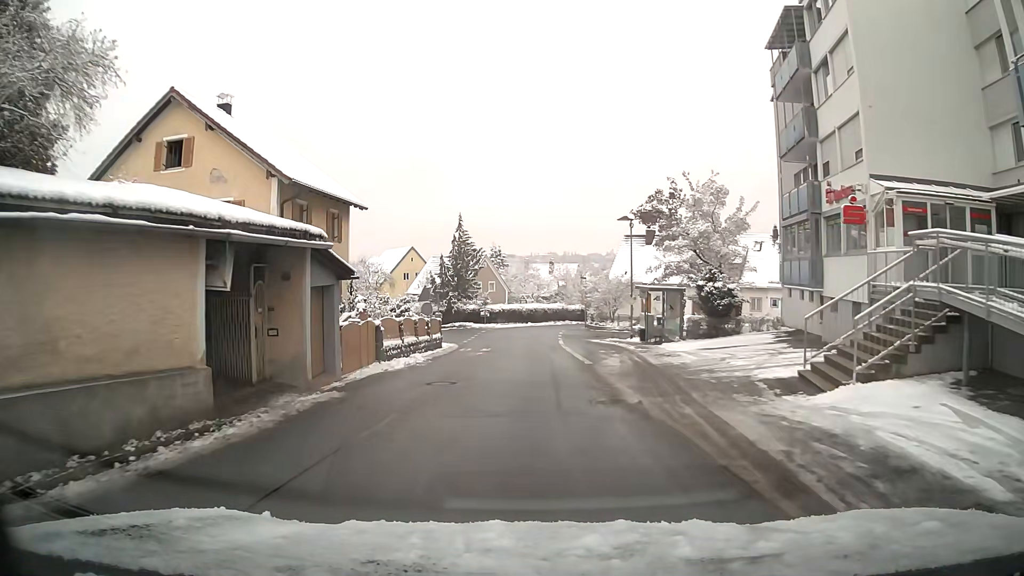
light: Day
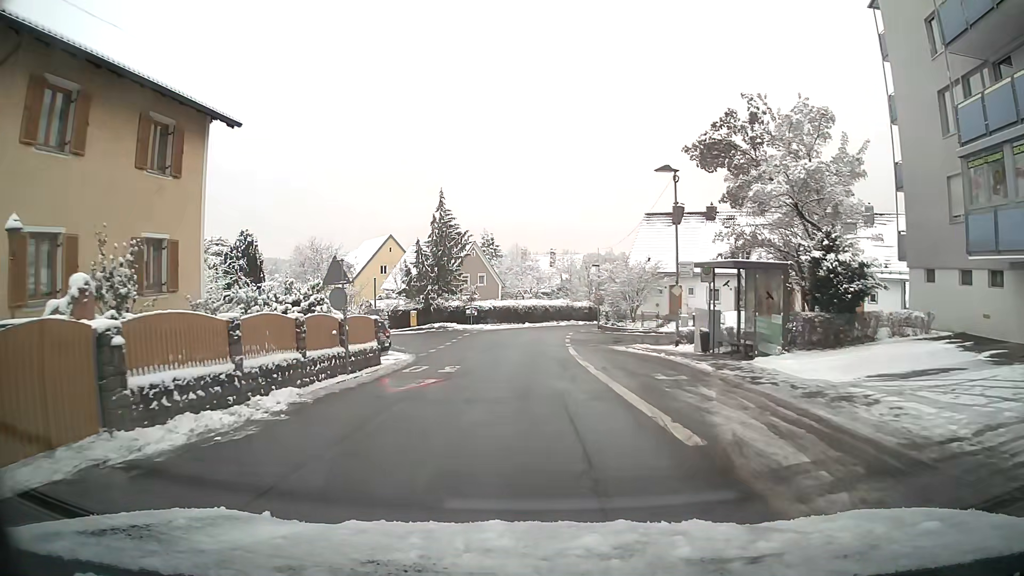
(0.0, +14.3) m; 0°
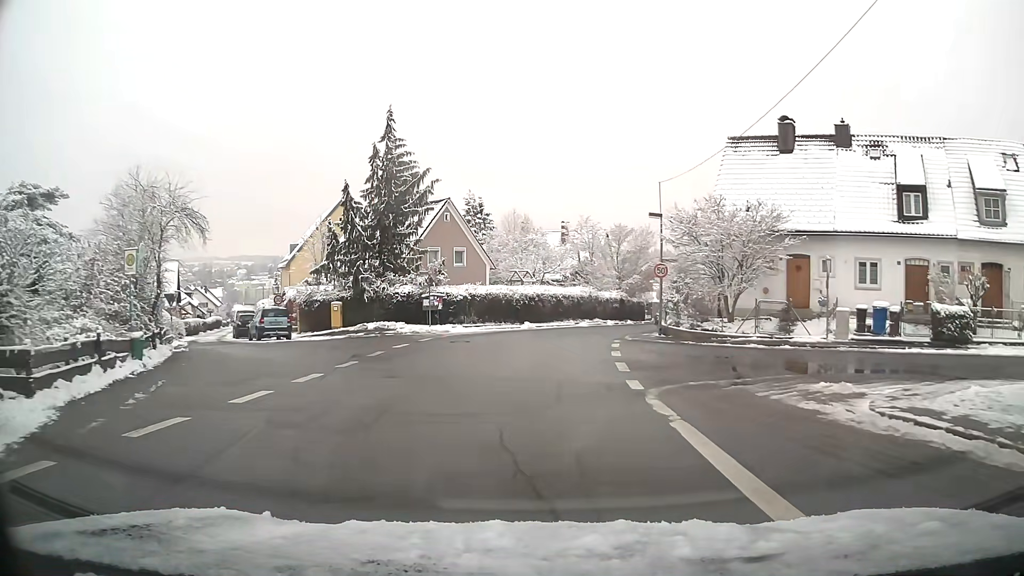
(-0.1, +24.2) m; 0°
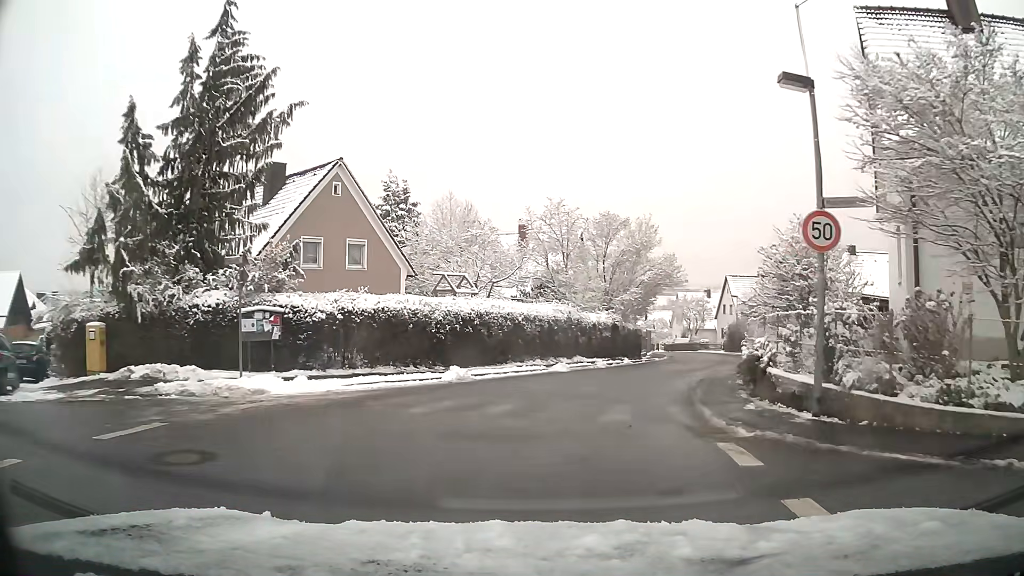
(+0.4, +18.2) m; +5°
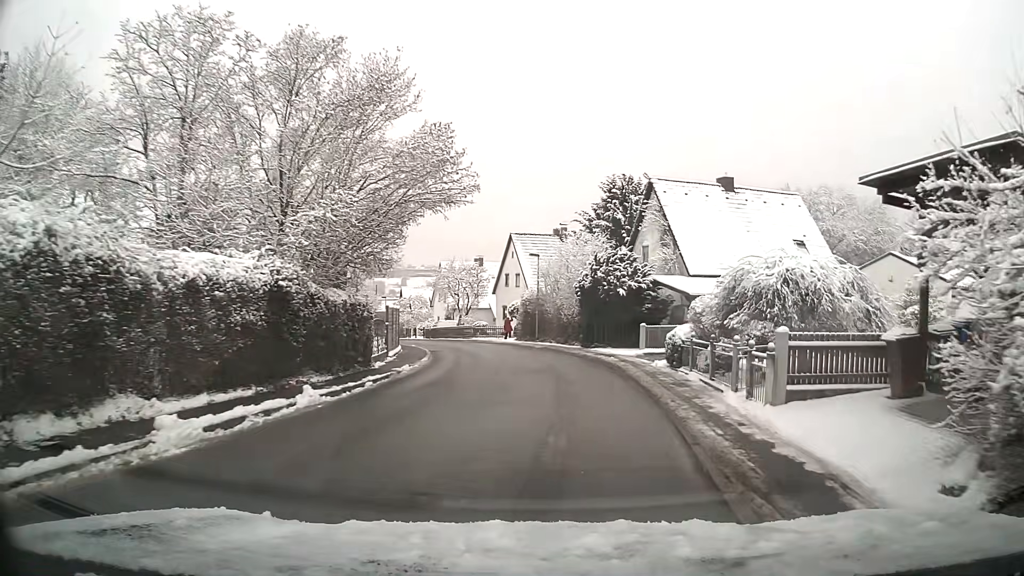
(+3.6, +20.6) m; +20°
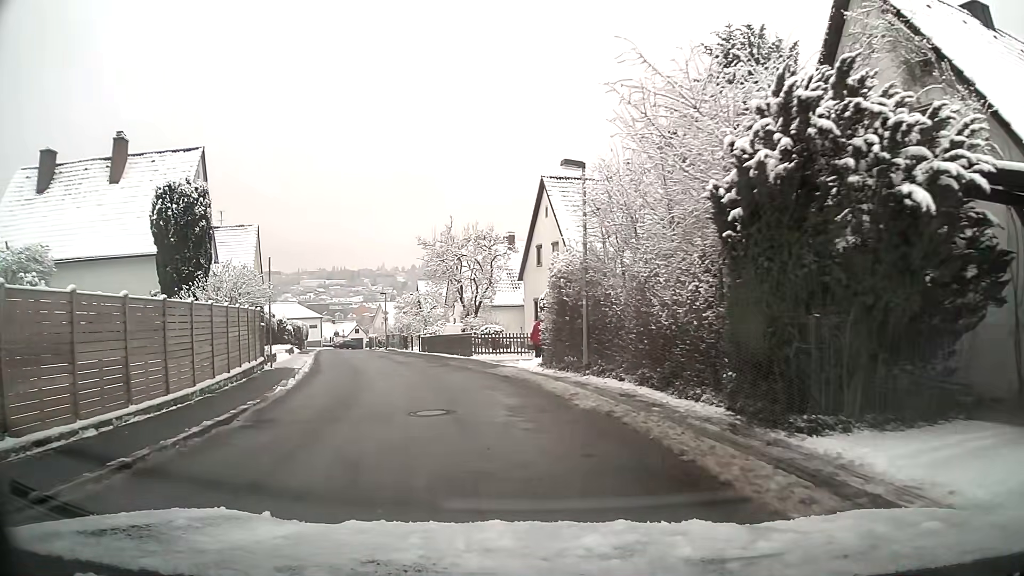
(-0.3, +22.0) m; -8°
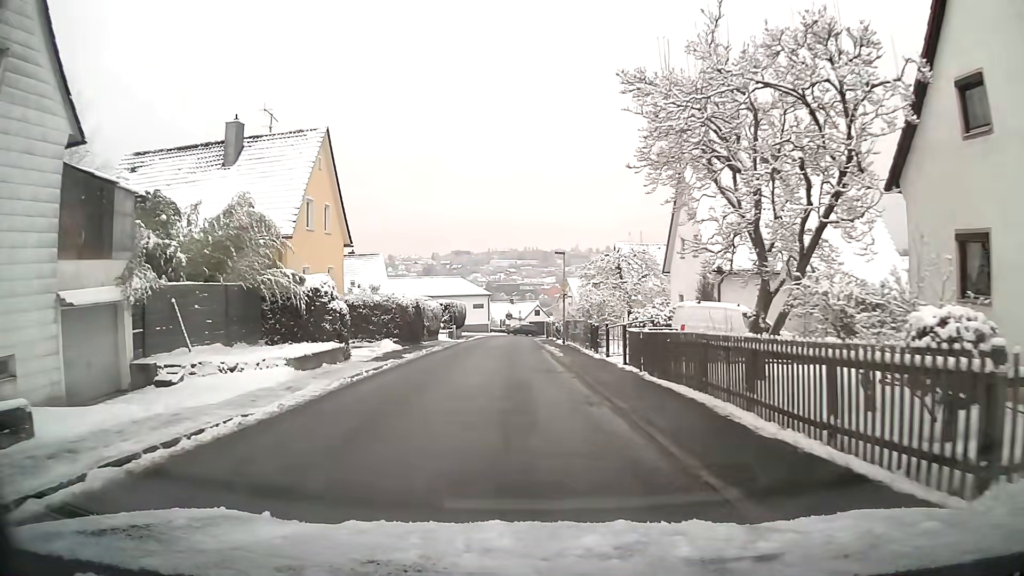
(-3.4, +22.8) m; -14°
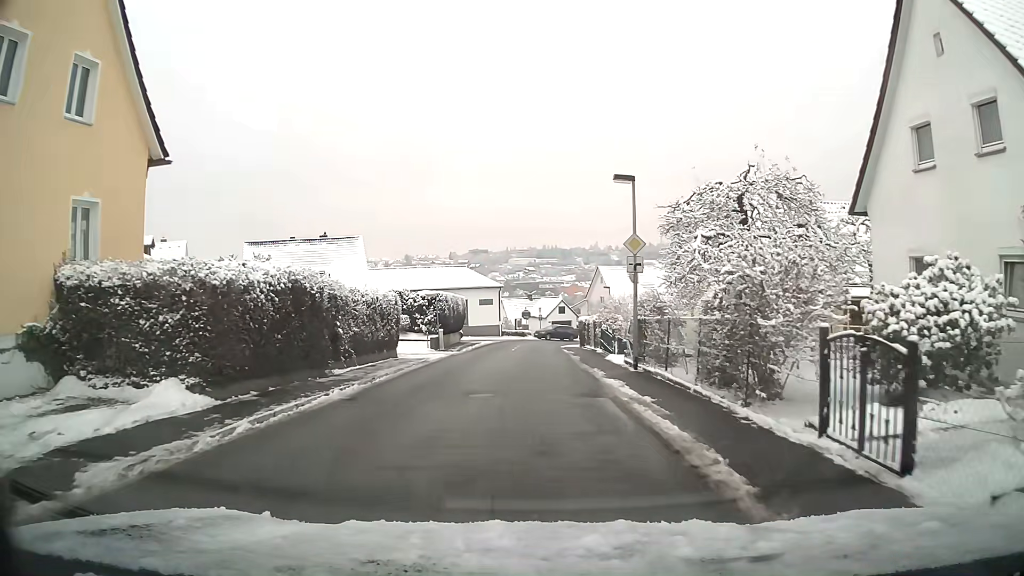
(-0.5, +19.3) m; -2°
(0, +10) (0, +20) (0, +30) (0, +40) (+1, +50) (+5, +59) (+13, +65) (+22, +70) (+30, +75) (+37, +82) m
